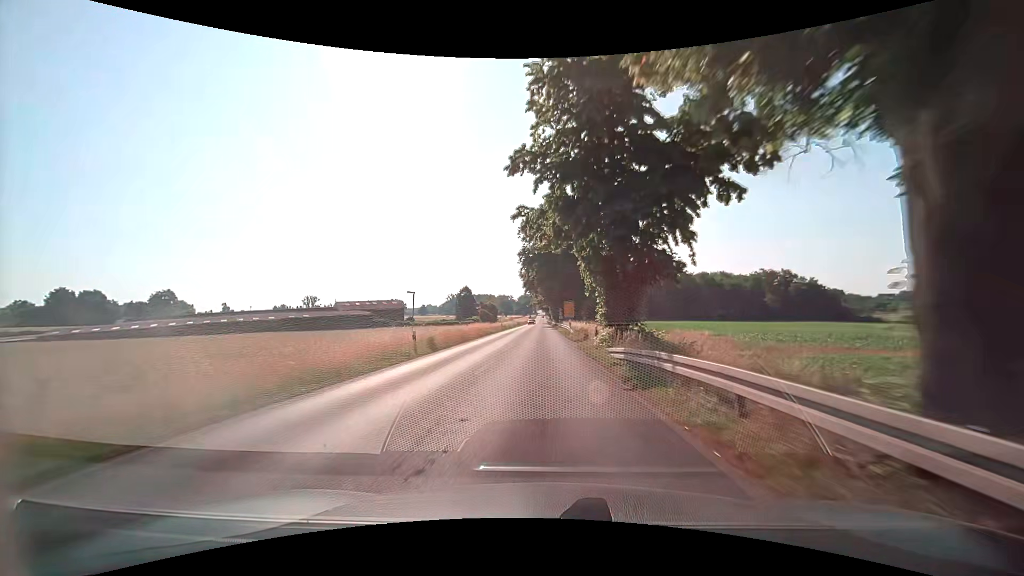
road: primary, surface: asphalt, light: Day
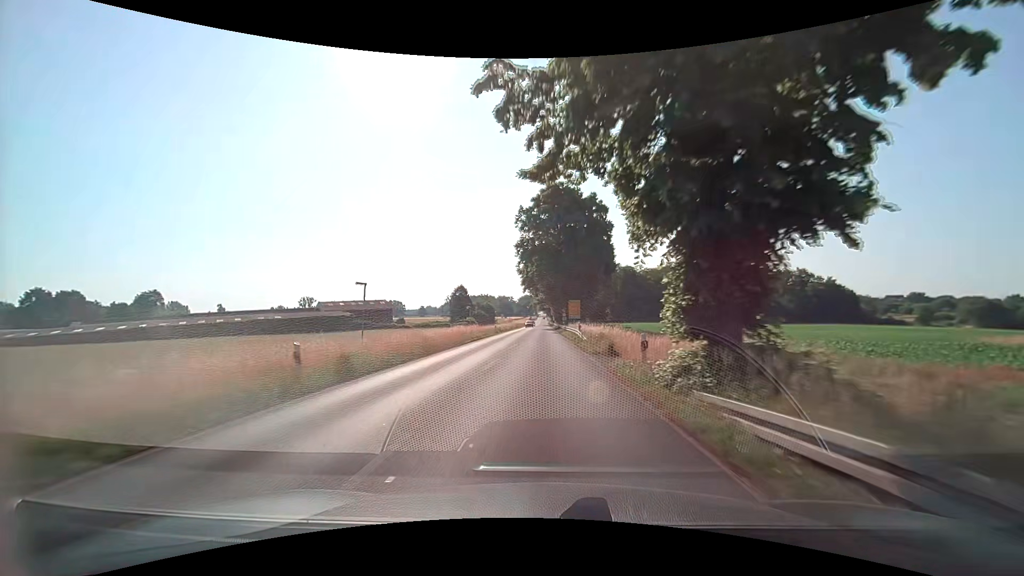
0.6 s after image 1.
(0.0, +10.8) m; 0°
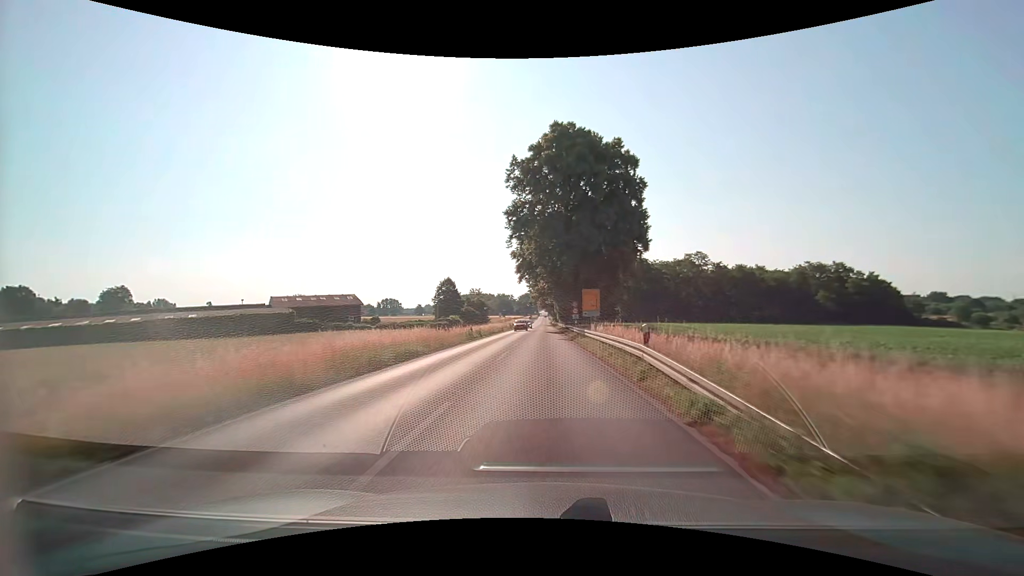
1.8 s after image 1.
(0.0, +21.6) m; 0°
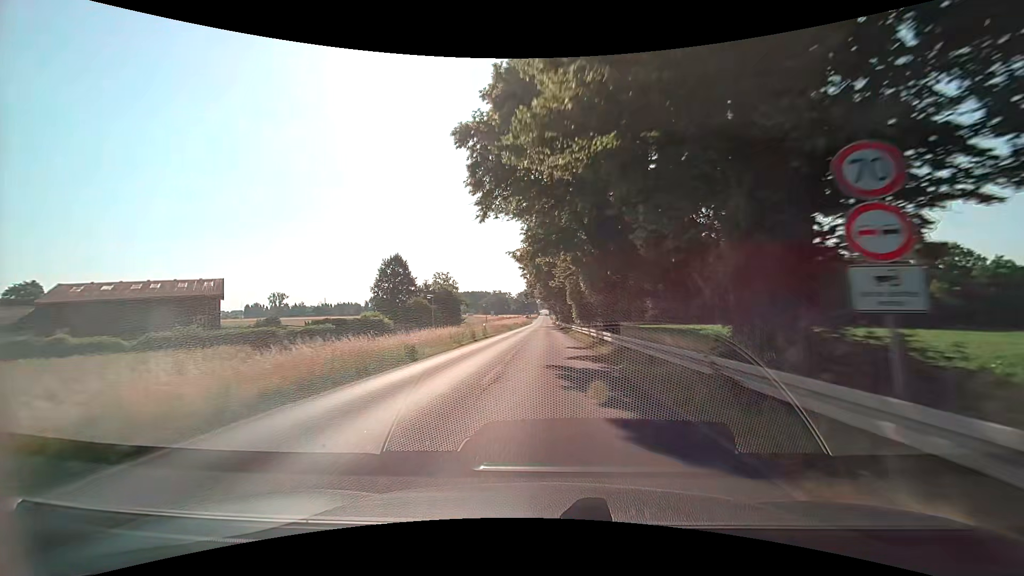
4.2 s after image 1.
(-0.1, +43.4) m; 0°
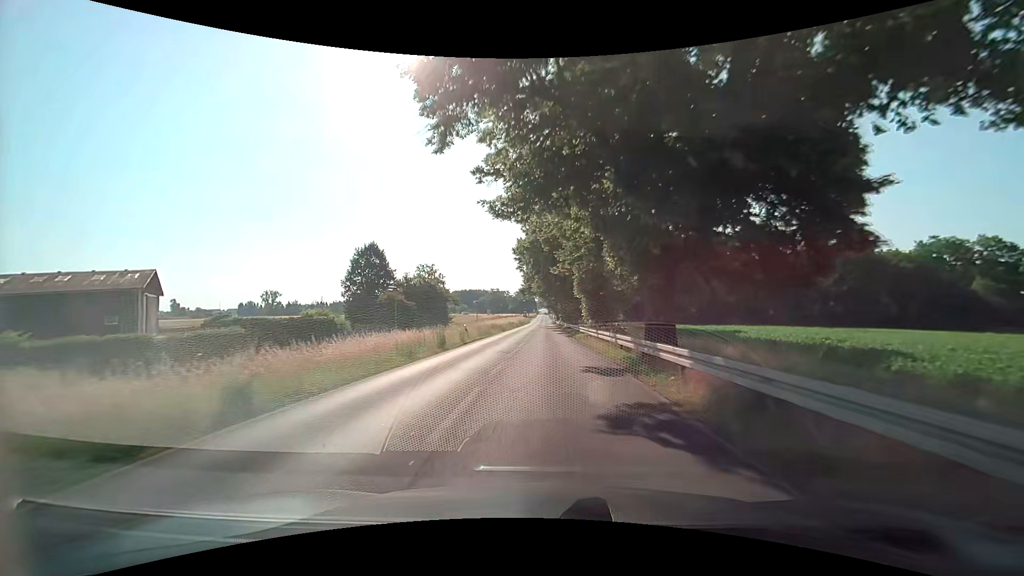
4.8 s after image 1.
(0.0, +10.9) m; 0°
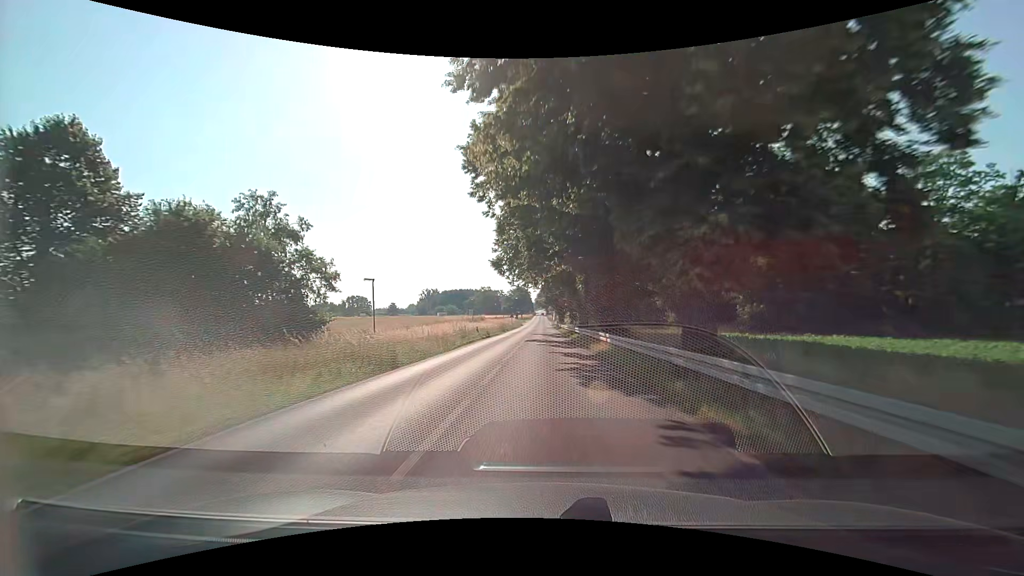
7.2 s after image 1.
(+0.5, +43.6) m; +1°
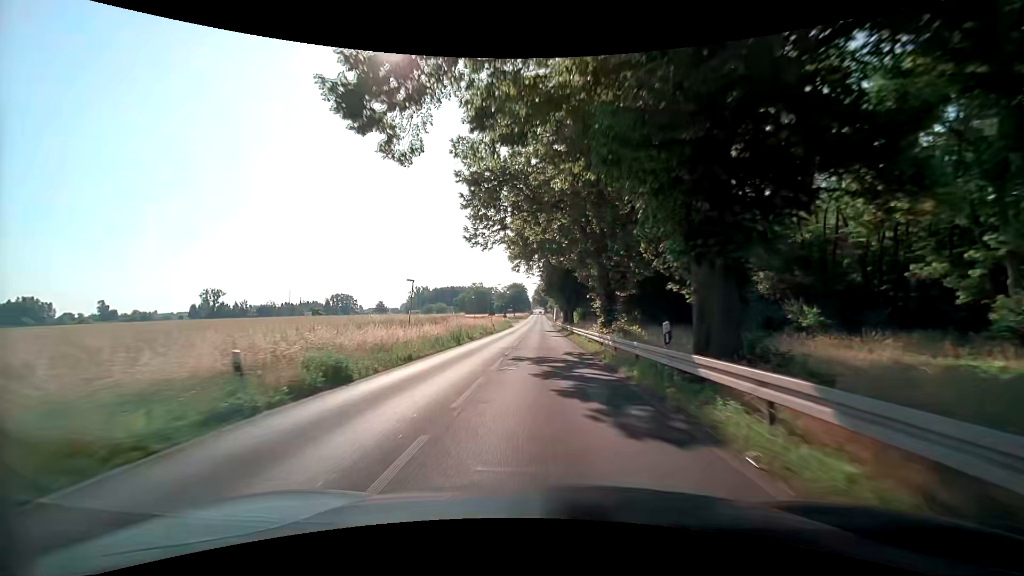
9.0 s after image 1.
(0.0, +32.8) m; 0°
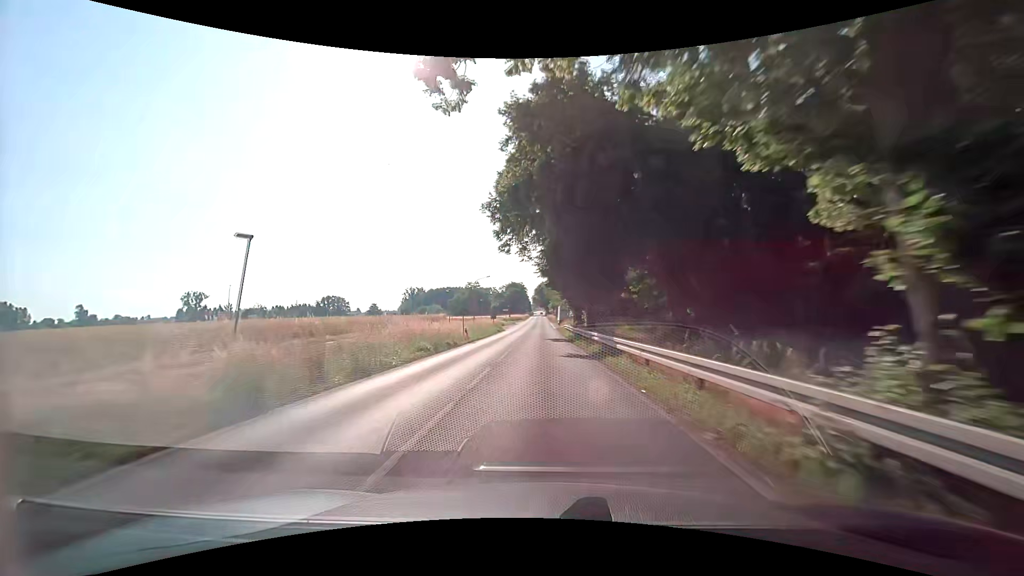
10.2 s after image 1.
(0.0, +21.9) m; 0°
(0, +10) (0, +20) (0, +30) (0, +40) (0, +50) (0, +60) (0, +70) (0, +80) (0, +90) (0, +100) m
